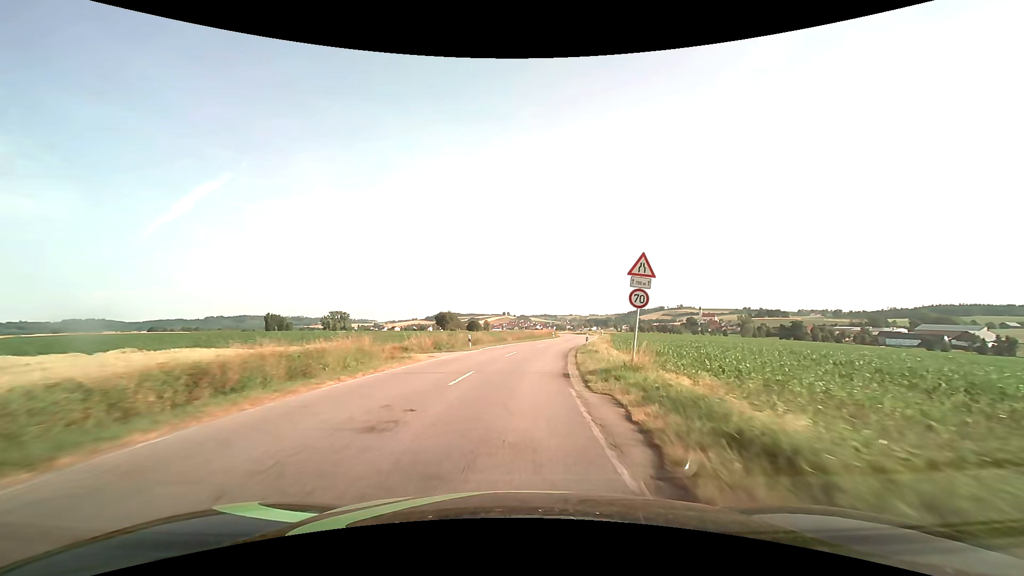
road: secondary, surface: asphalt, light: Day
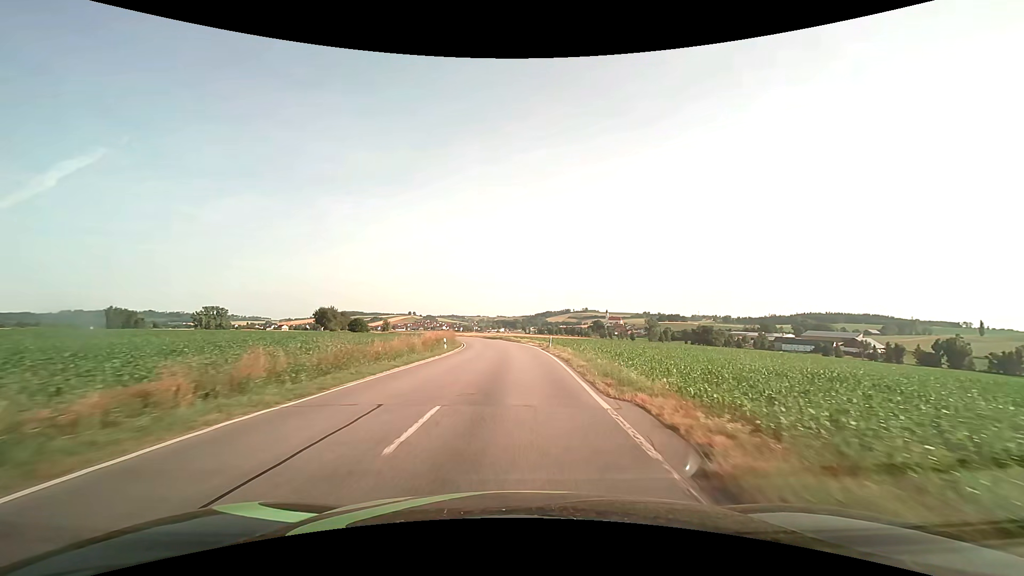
(+3.8, +43.0) m; +10°
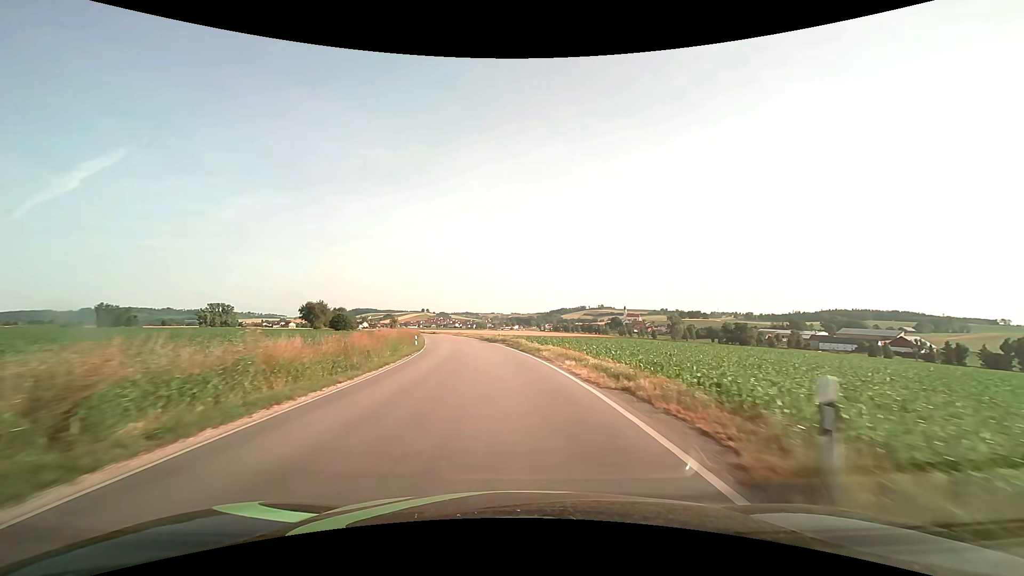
(+0.1, +32.4) m; -1°
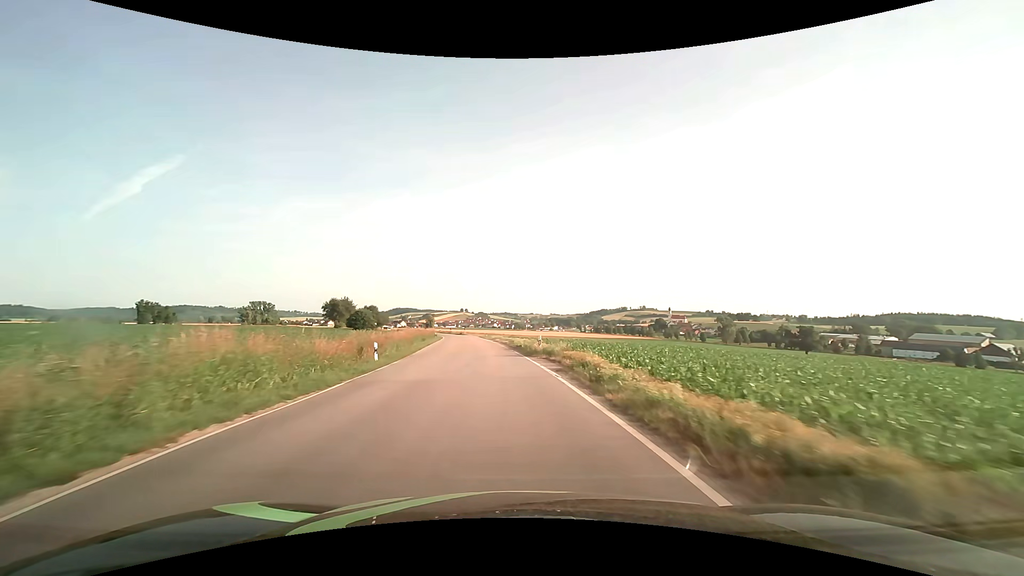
(-0.9, +21.6) m; -5°
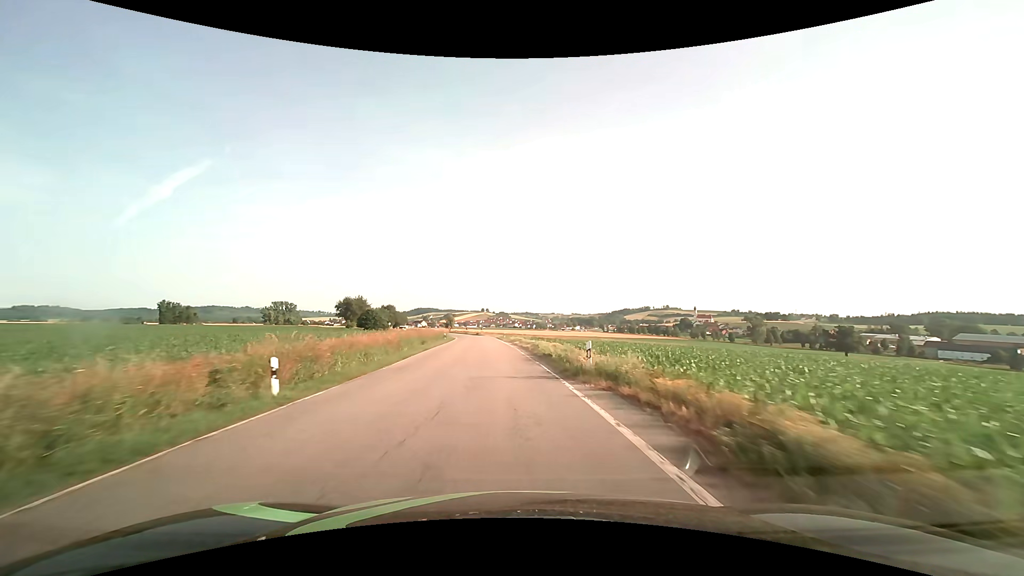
(-0.2, +10.8) m; -3°
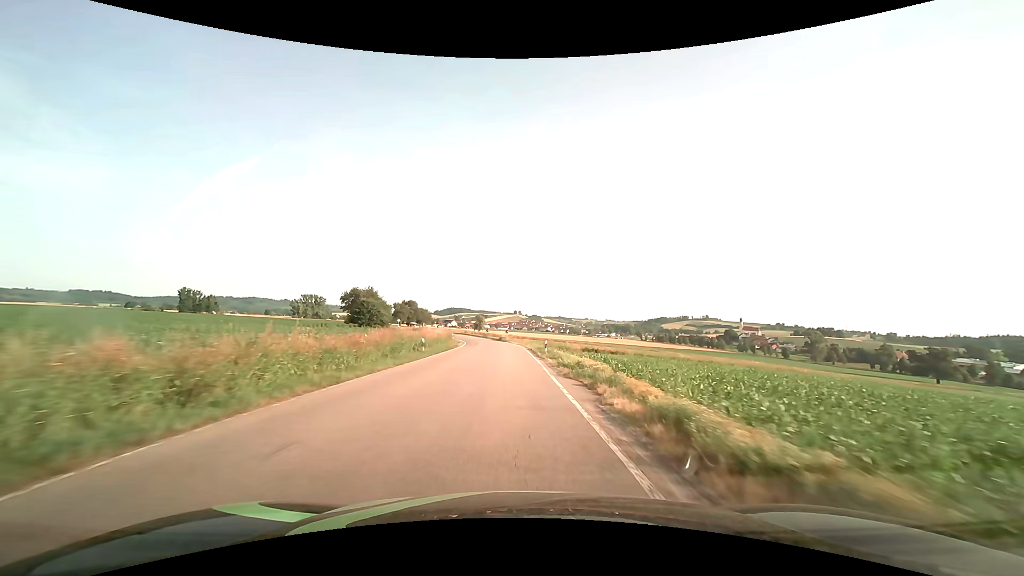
(-1.4, +32.3) m; -4°
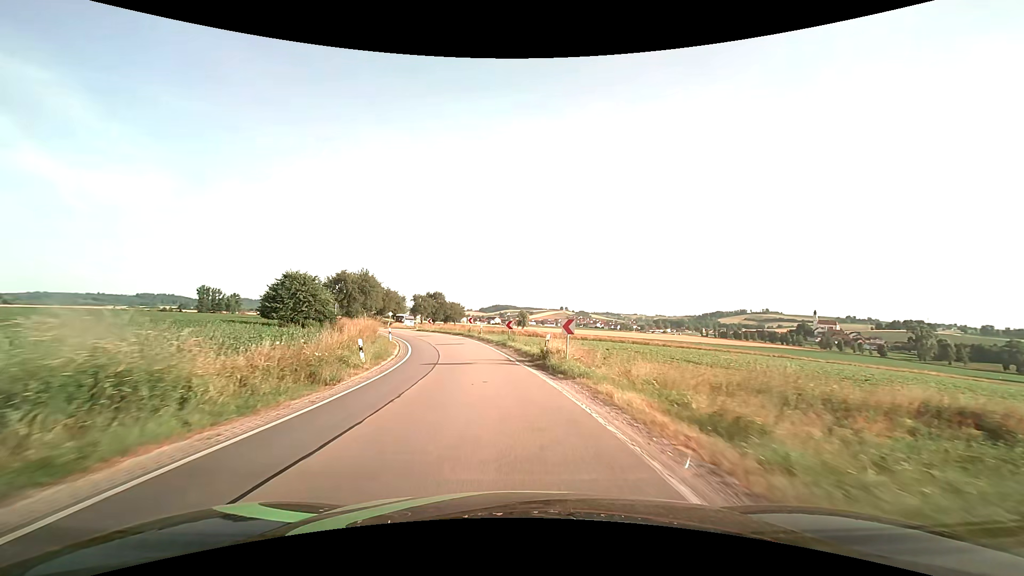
(-1.2, +49.1) m; -5°
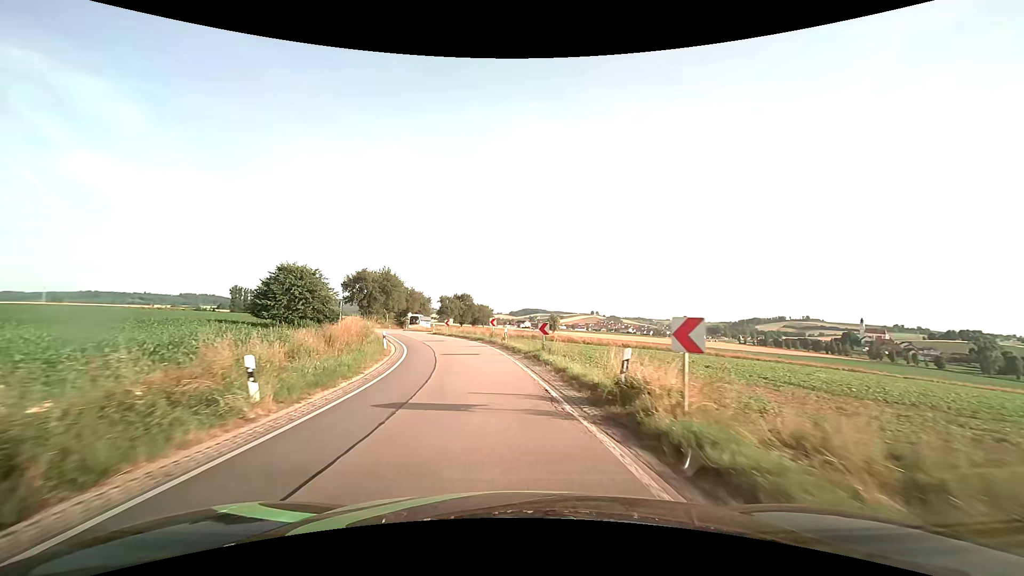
(-0.3, +8.9) m; -4°
(0, +10) (-1, +20) (-3, +30) (-6, +39) (-9, +49) (-12, +58) (-15, +68) (-19, +77) (-21, +87) (-23, +97) m
